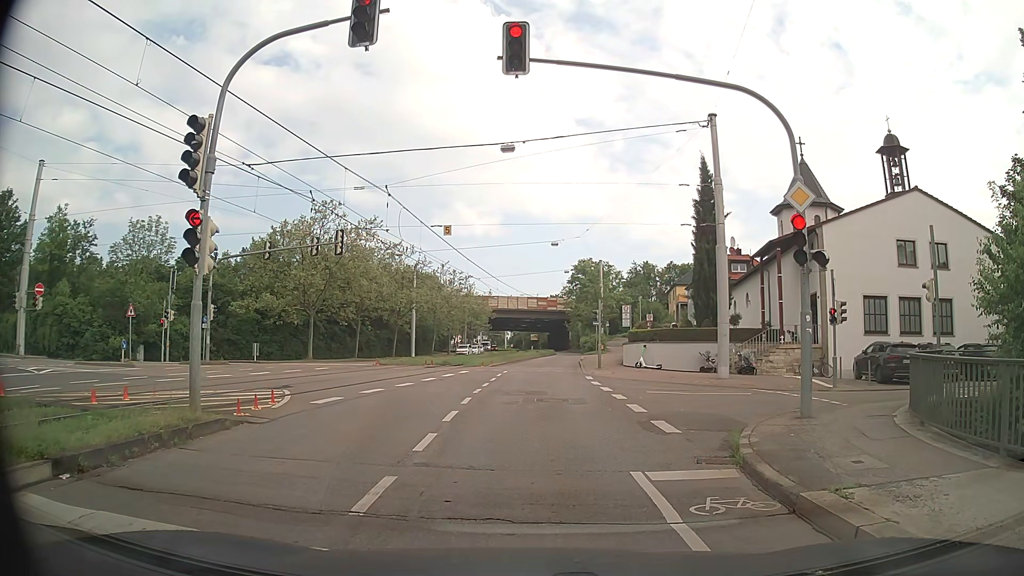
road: secondary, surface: asphalt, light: Day
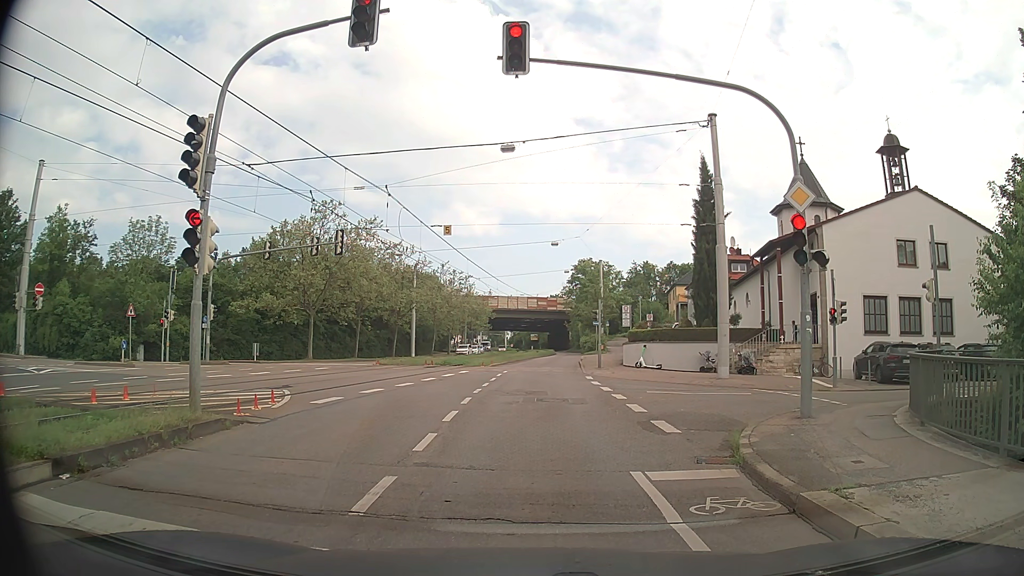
(0.0, 0.0) m; 0°
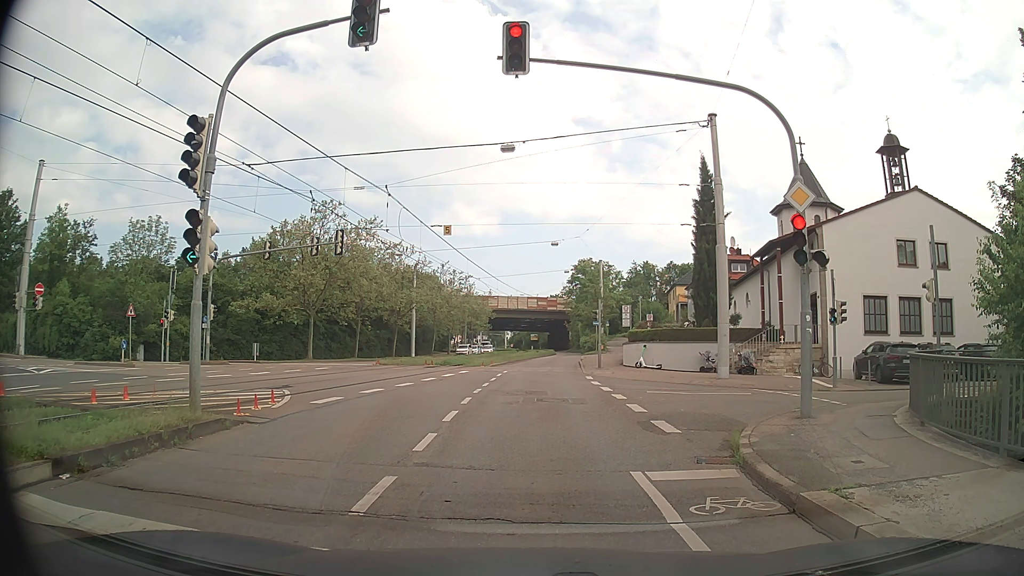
(0.0, 0.0) m; 0°
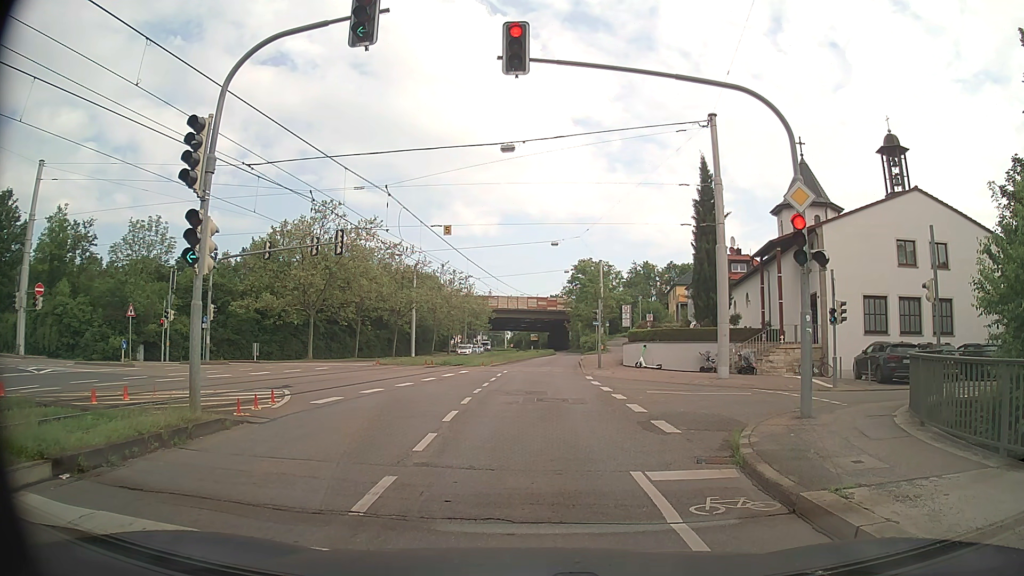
(0.0, 0.0) m; 0°
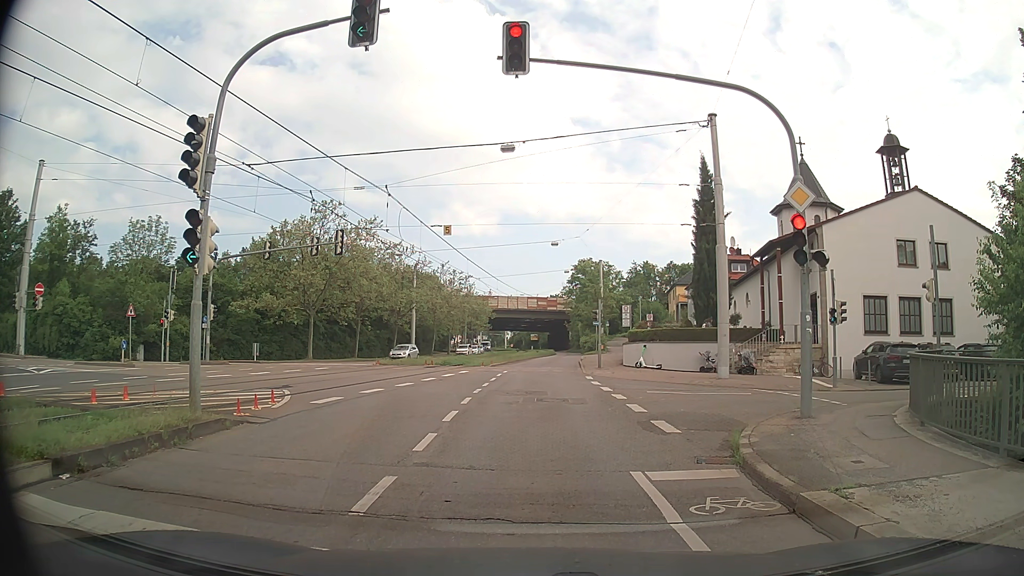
(0.0, 0.0) m; 0°
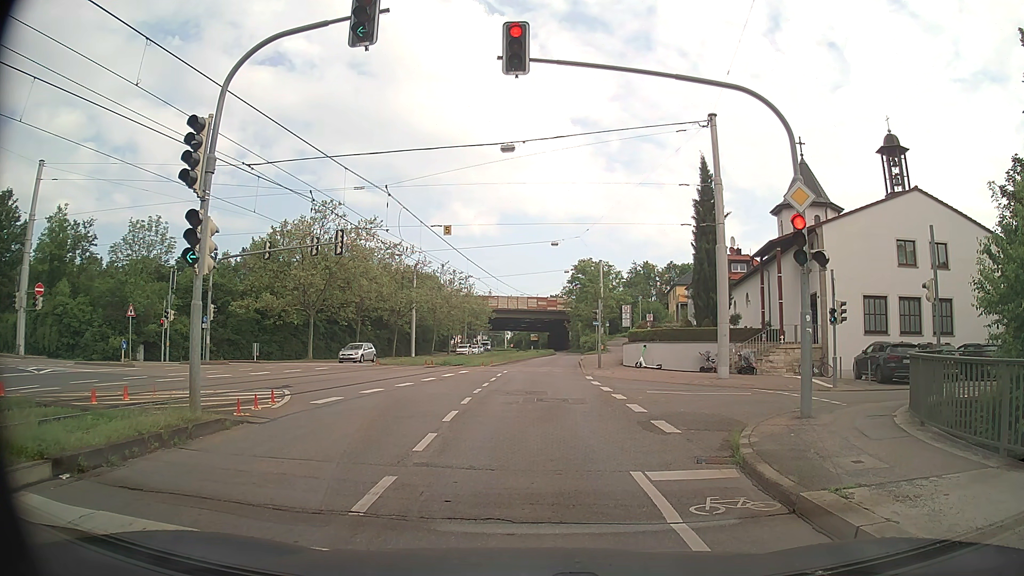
(0.0, 0.0) m; 0°
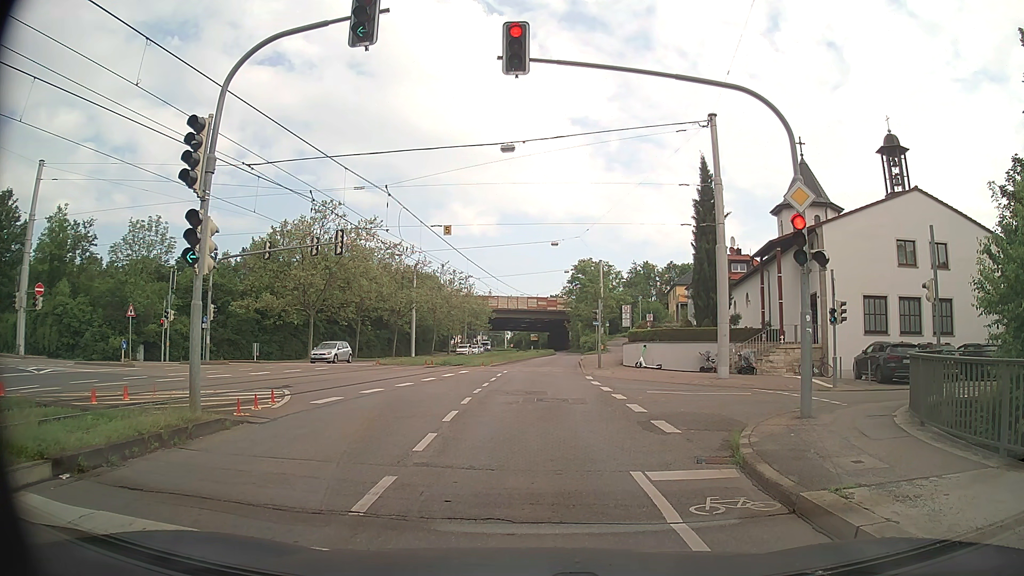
(0.0, 0.0) m; 0°
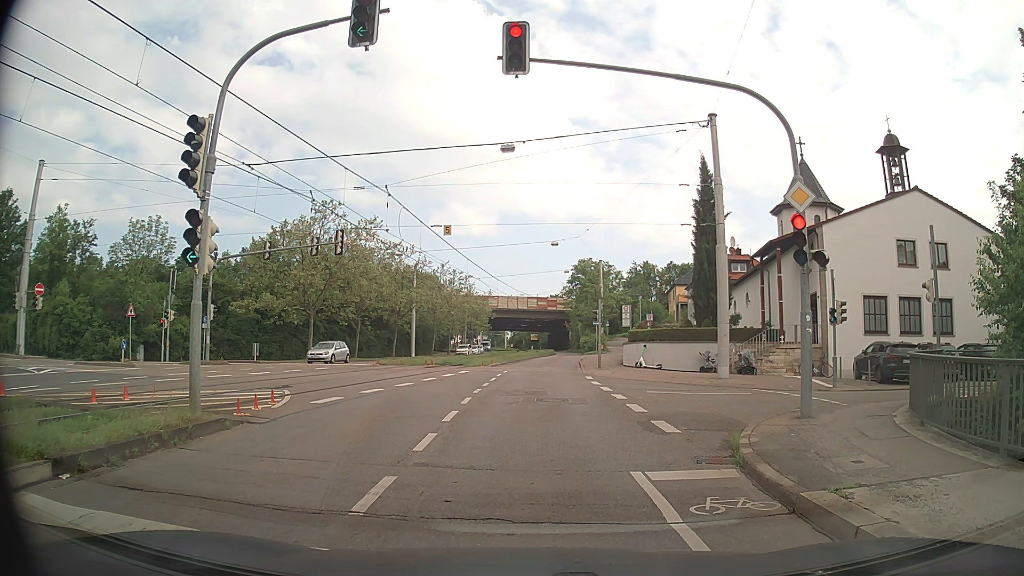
(0.0, 0.0) m; 0°
